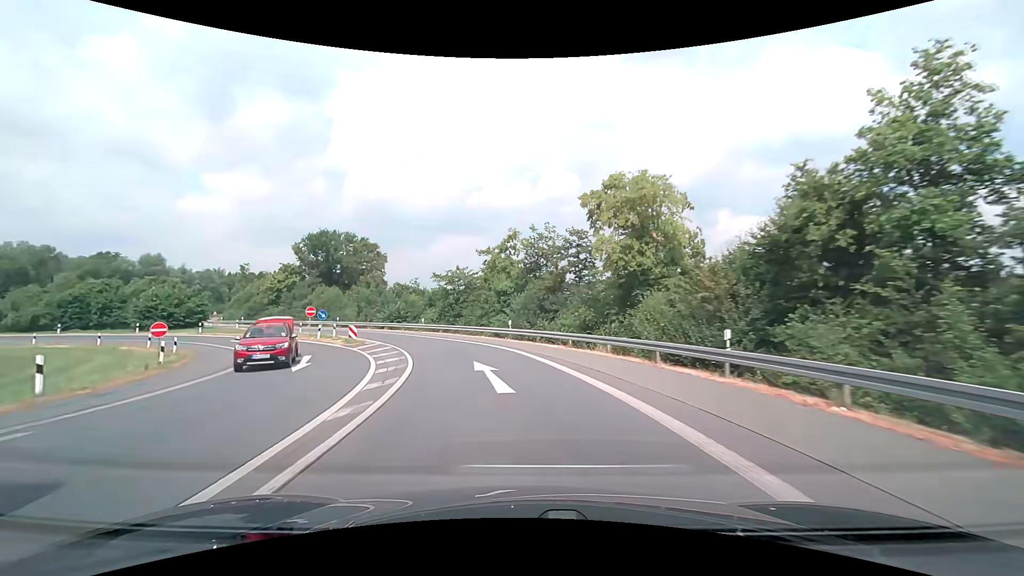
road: motorway_link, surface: asphalt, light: Day
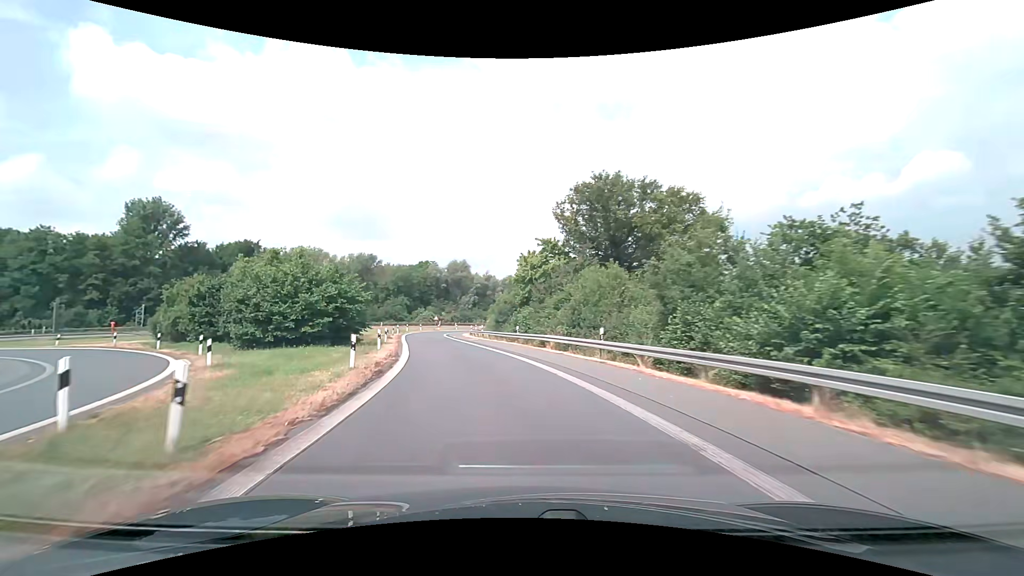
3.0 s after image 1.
(-12.7, +42.3) m; -34°
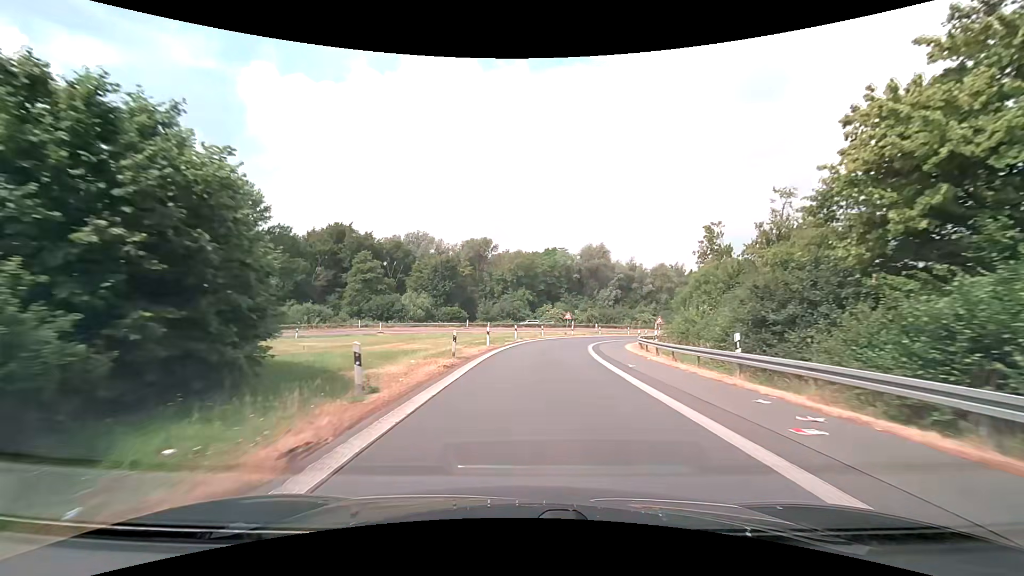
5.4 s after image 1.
(-6.7, +36.0) m; -16°
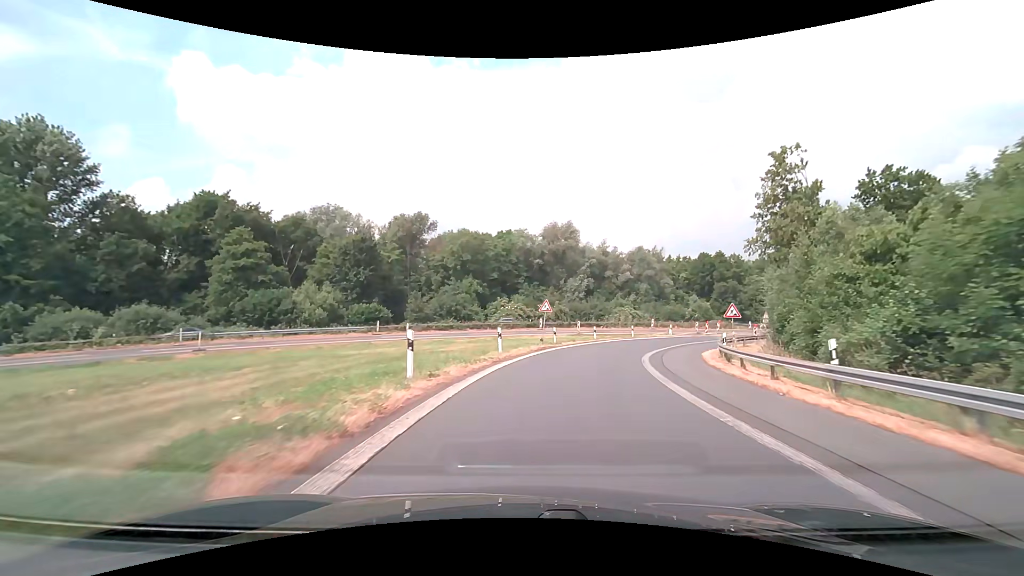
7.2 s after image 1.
(+0.5, +28.2) m; +4°
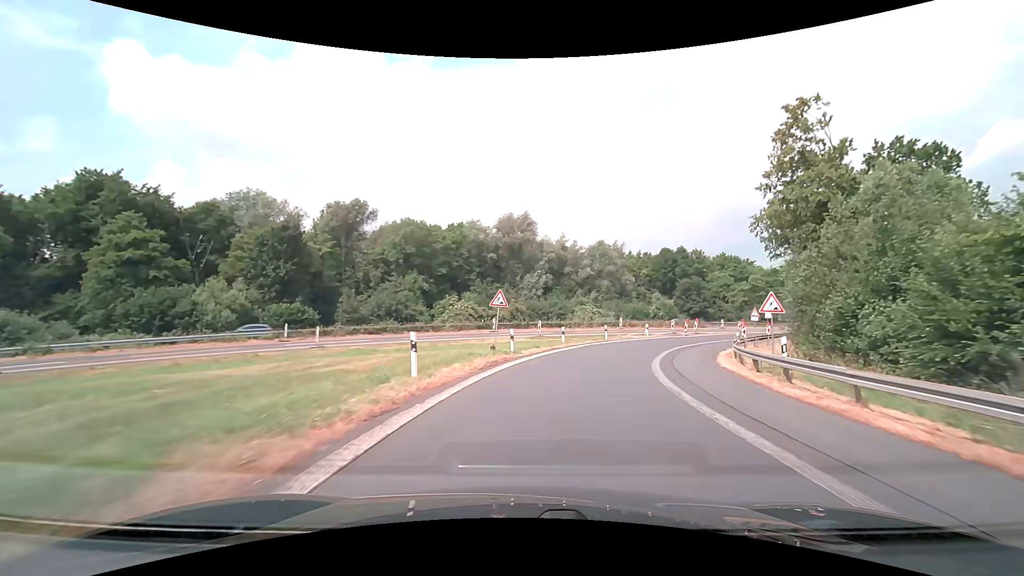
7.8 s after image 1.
(+0.4, +9.4) m; +5°
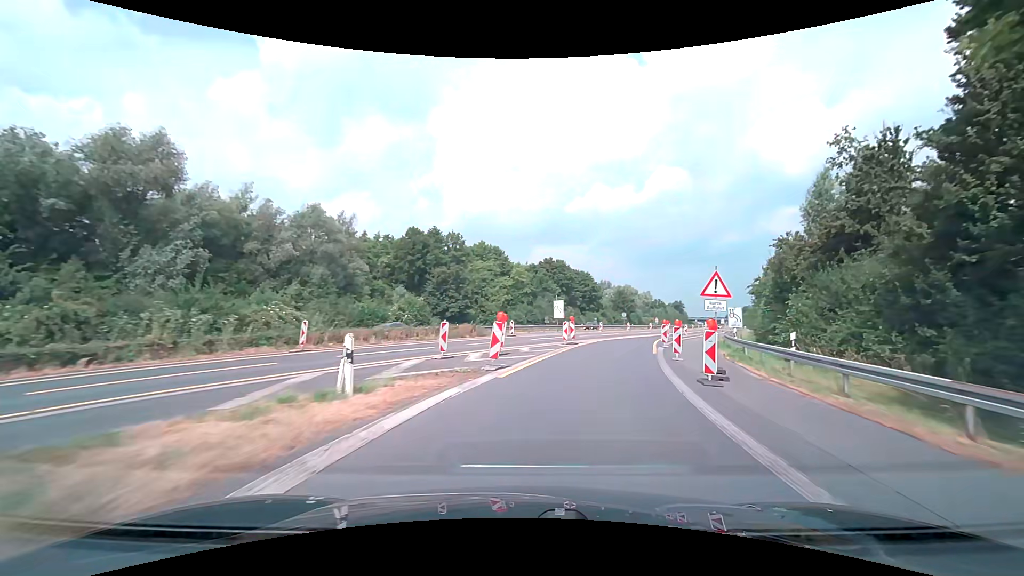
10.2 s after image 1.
(+8.9, +36.4) m; +28°
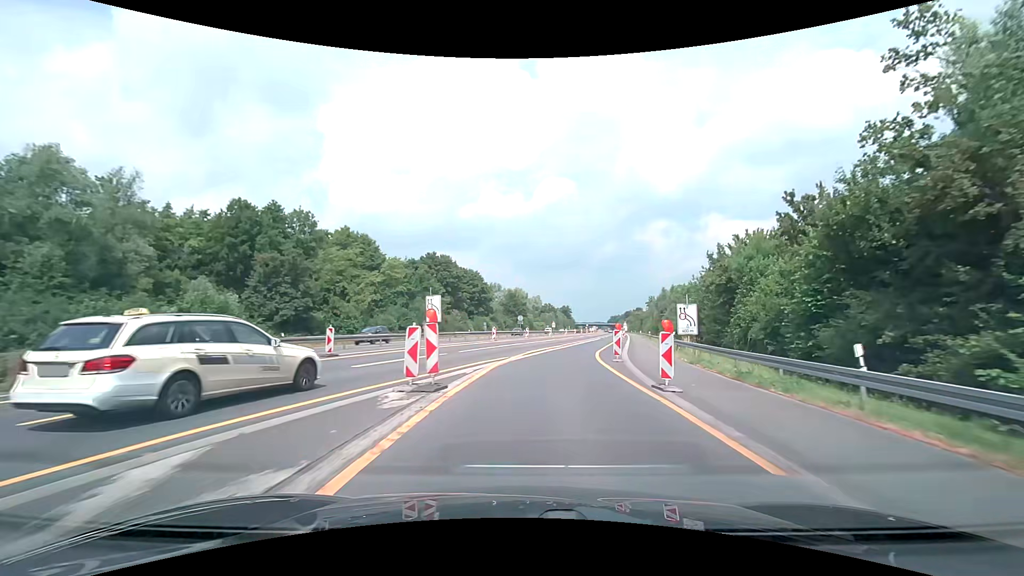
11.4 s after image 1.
(+2.2, +18.6) m; +13°
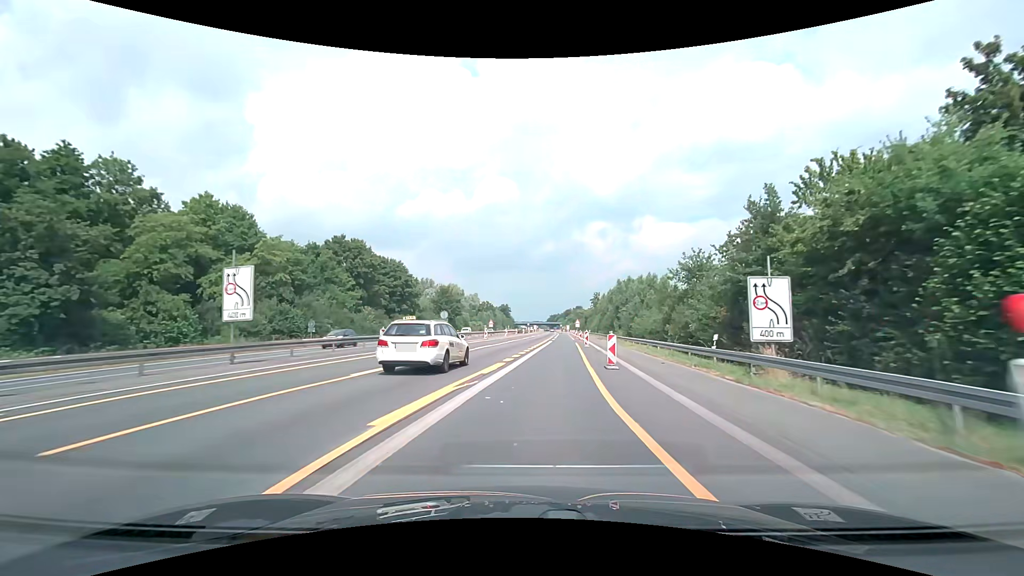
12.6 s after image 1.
(+1.5, +19.3) m; +7°
(0, +10) (+1, +20) (+2, +30) (+3, +40) (+4, +50) (+5, +60) (+6, +70) (+7, +80) (+8, +90) (+8, +100) m
